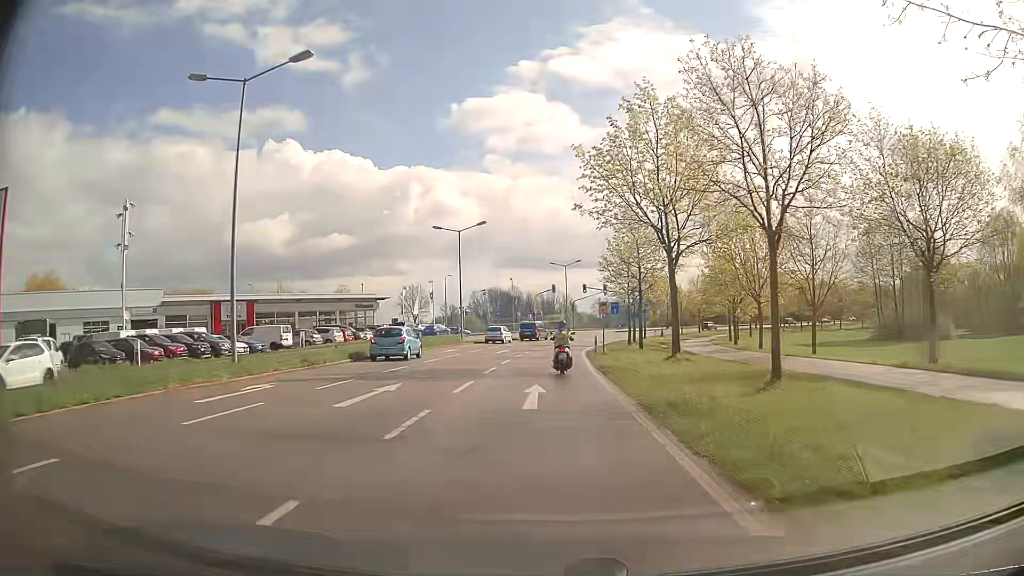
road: secondary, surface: asphalt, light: Day
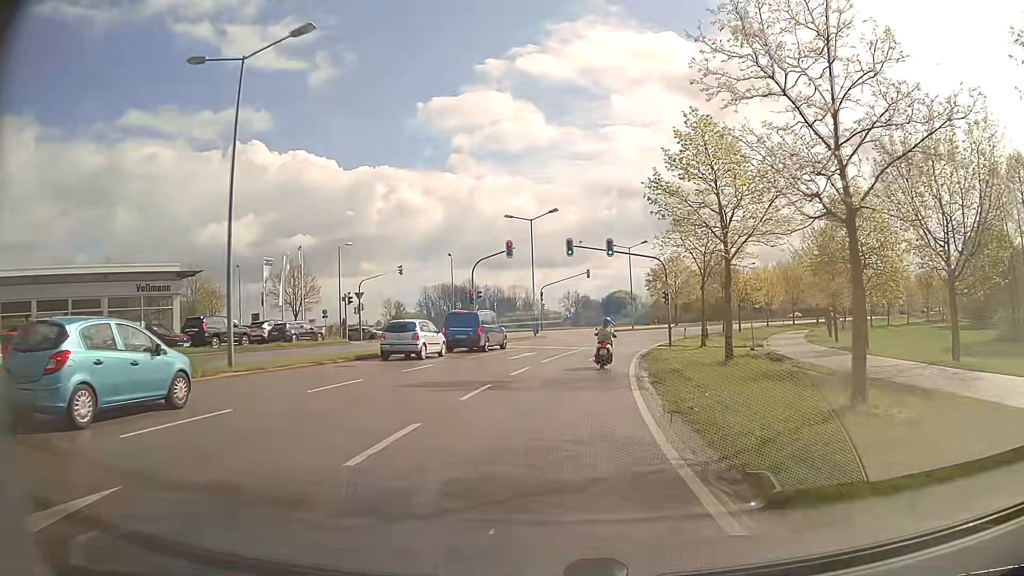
(+0.4, +37.8) m; +3°
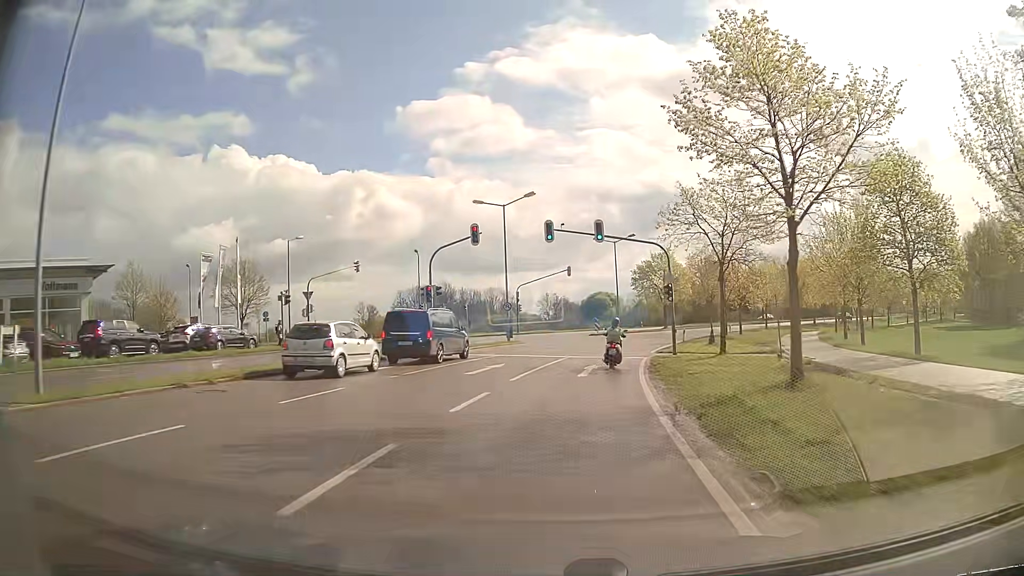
(+0.1, +7.6) m; +1°
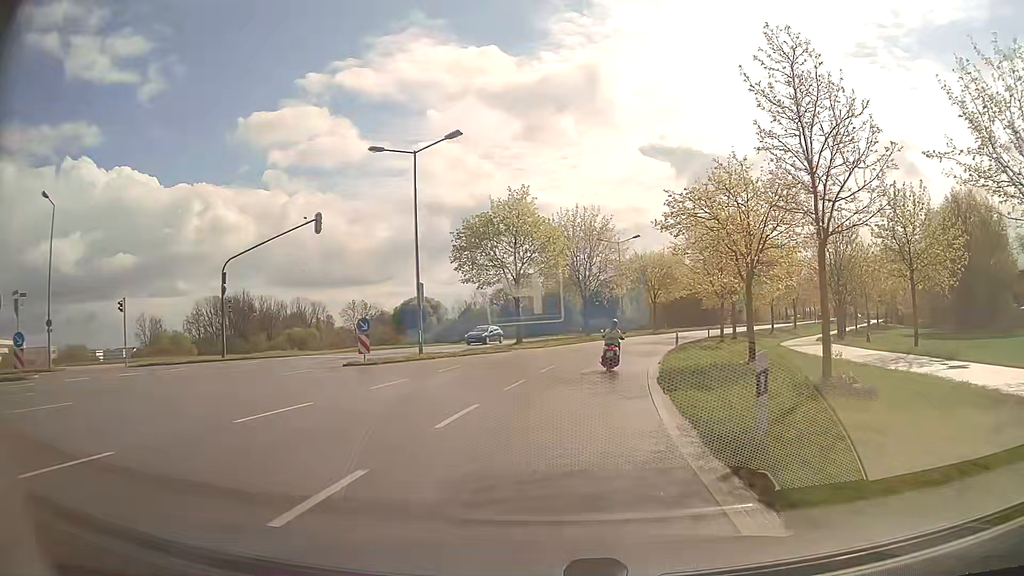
(+4.8, +38.5) m; +14°
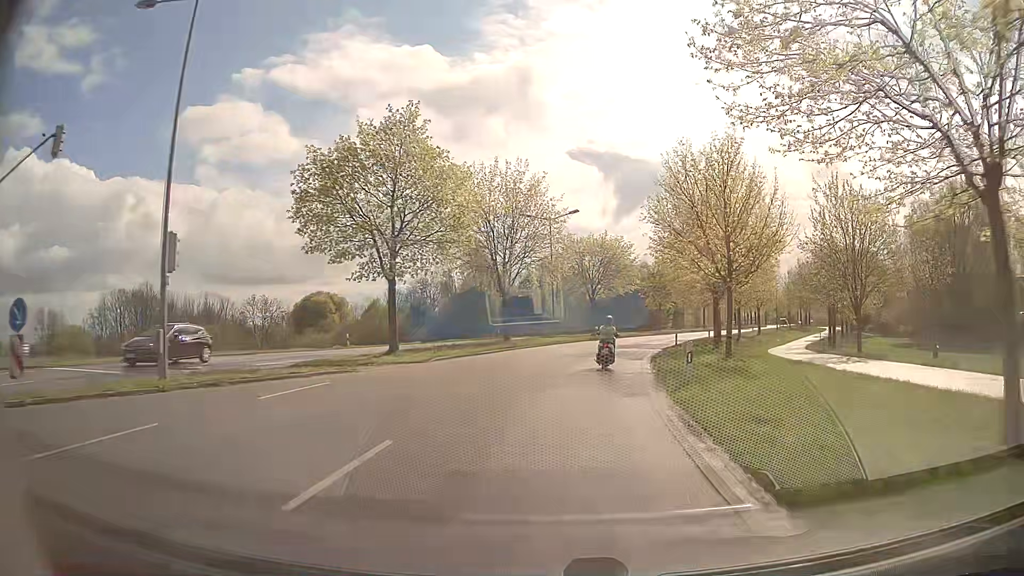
(+0.9, +15.9) m; +6°
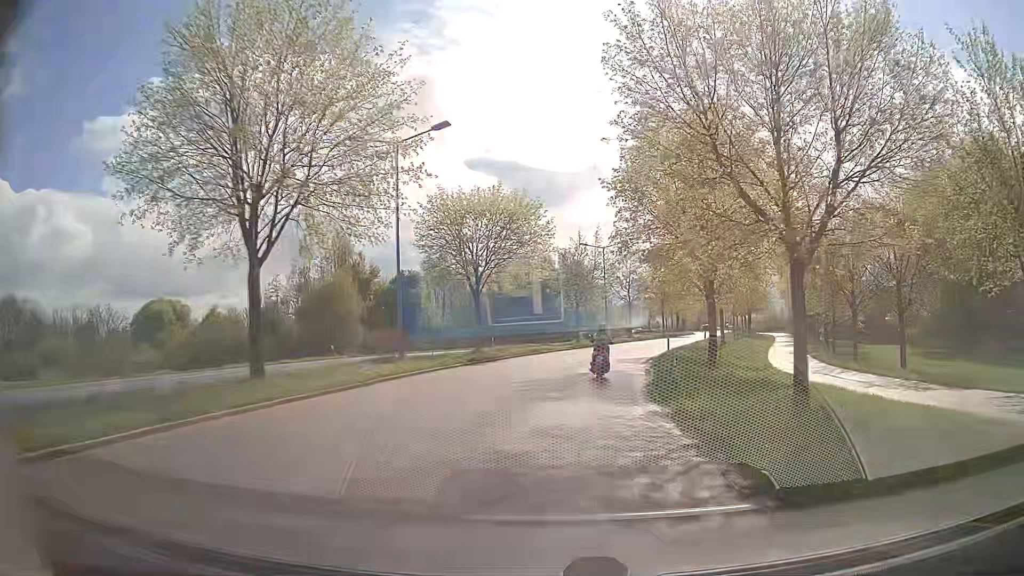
(+2.1, +24.0) m; +9°
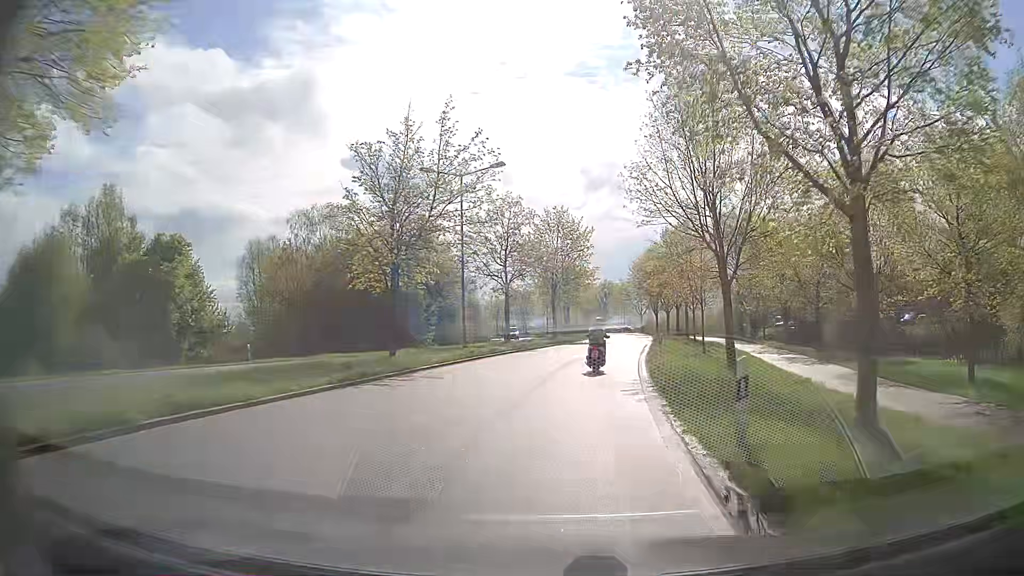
(+3.1, +31.2) m; +11°
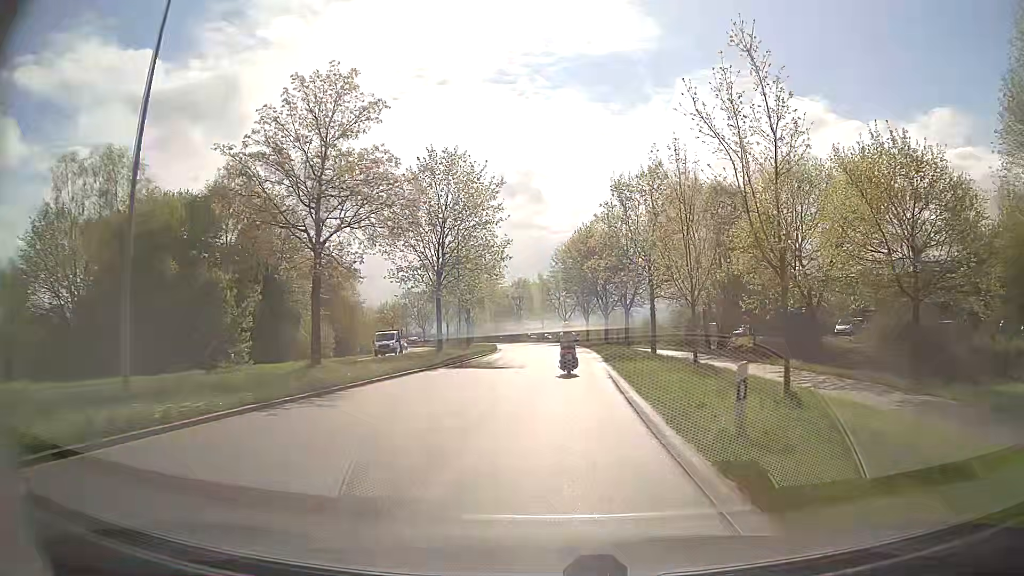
(+1.7, +23.3) m; +7°
(0, +10) (+1, +20) (+1, +30) (+1, +40) (+1, +50) (+1, +60) (0, +70) (-2, +80) (-4, +90) (-7, +99) m
